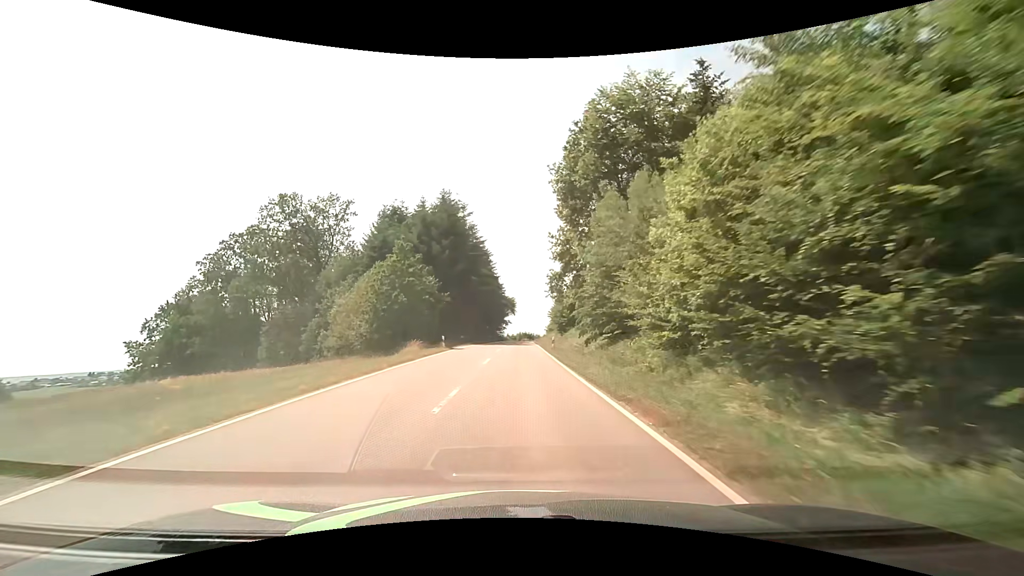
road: tertiary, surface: asphalt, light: Day
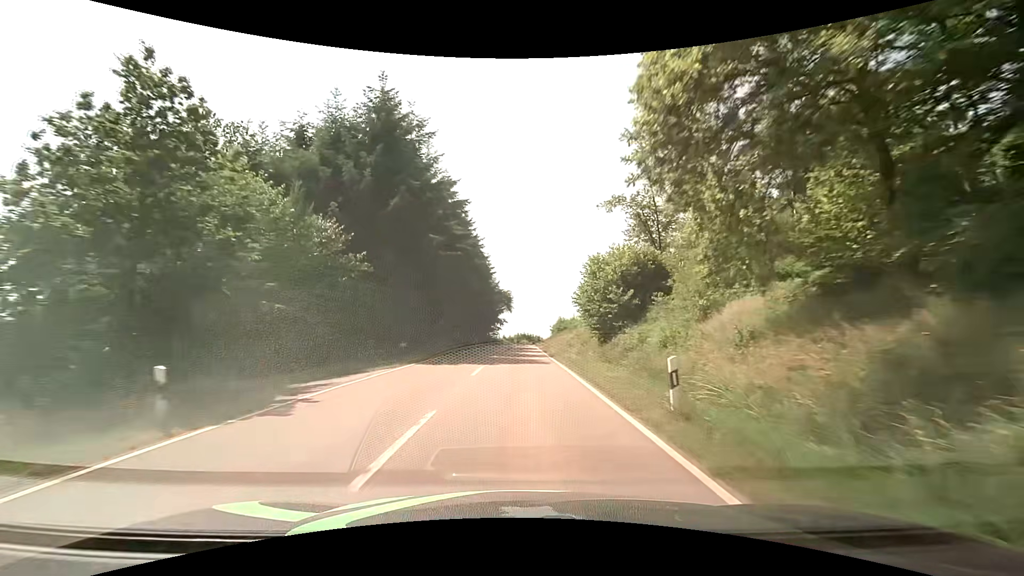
(+0.1, +27.3) m; 0°
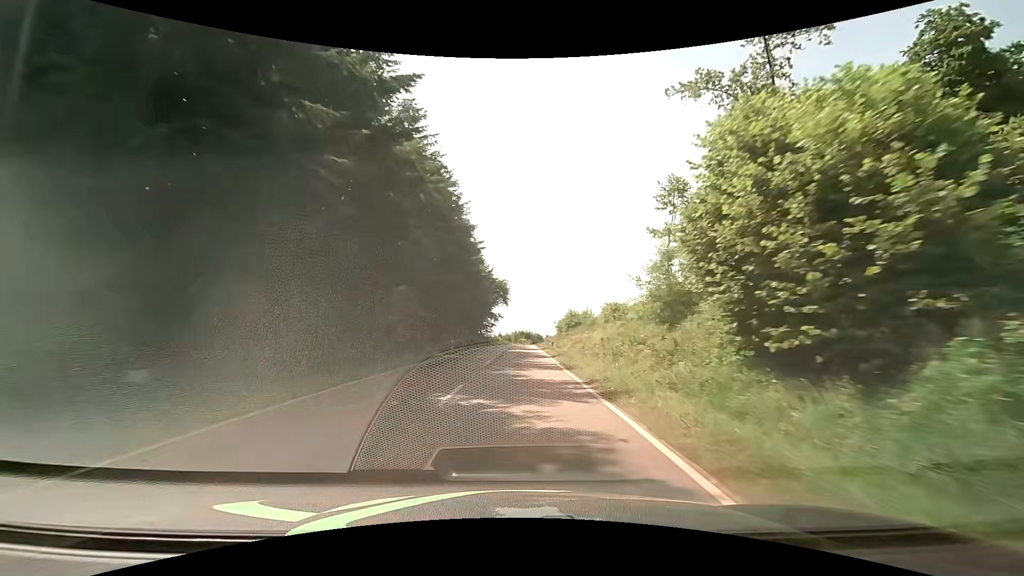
(+0.1, +18.9) m; 0°
(0, +10) (0, +20) (0, +30) (0, +40) (0, +50) (0, +60) (+1, +70) (+1, +80) (+1, +90) (+2, +100) m
